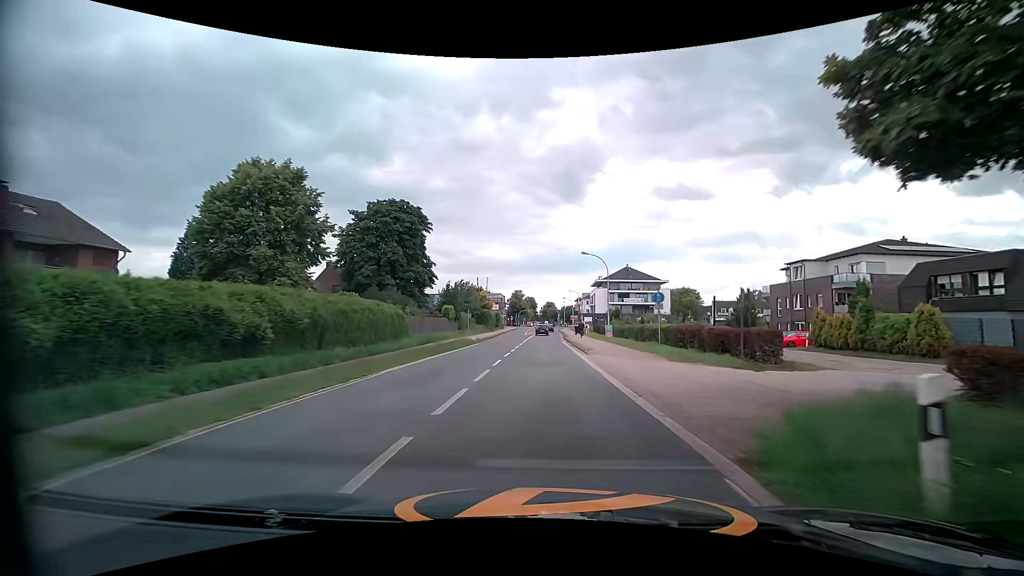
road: secondary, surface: asphalt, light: Day
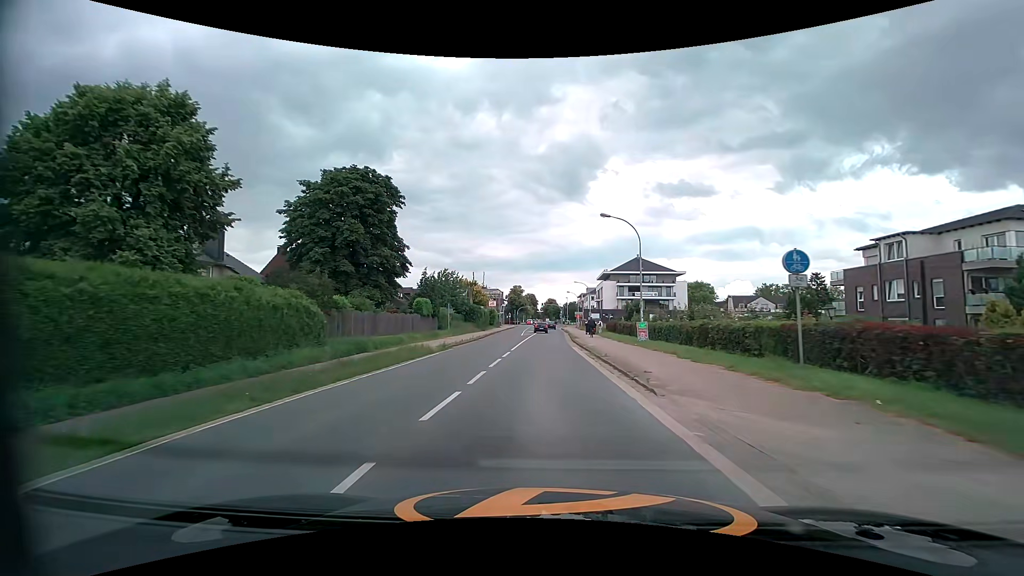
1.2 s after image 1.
(+0.1, +14.6) m; 0°
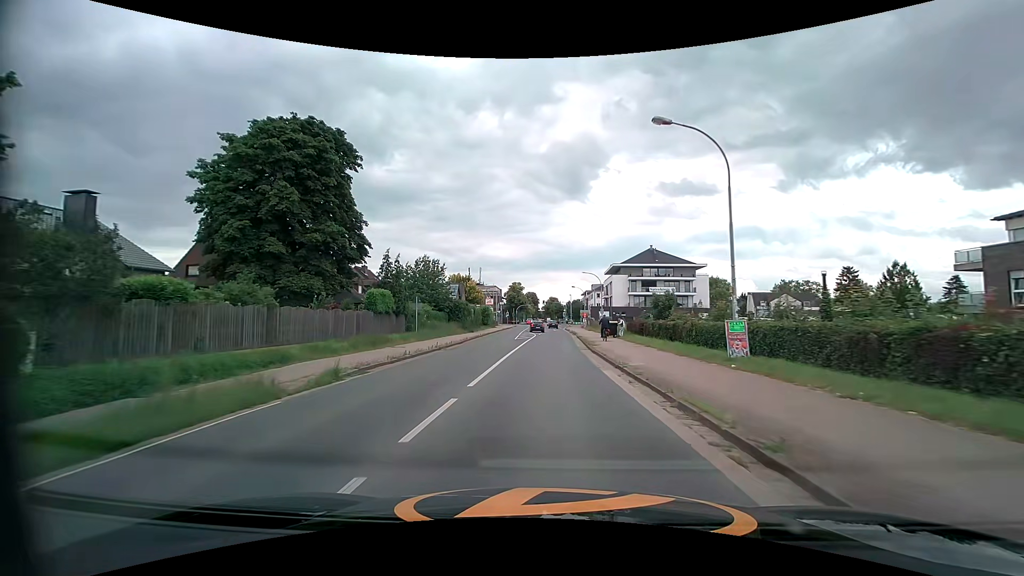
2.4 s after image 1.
(+0.1, +14.0) m; 0°
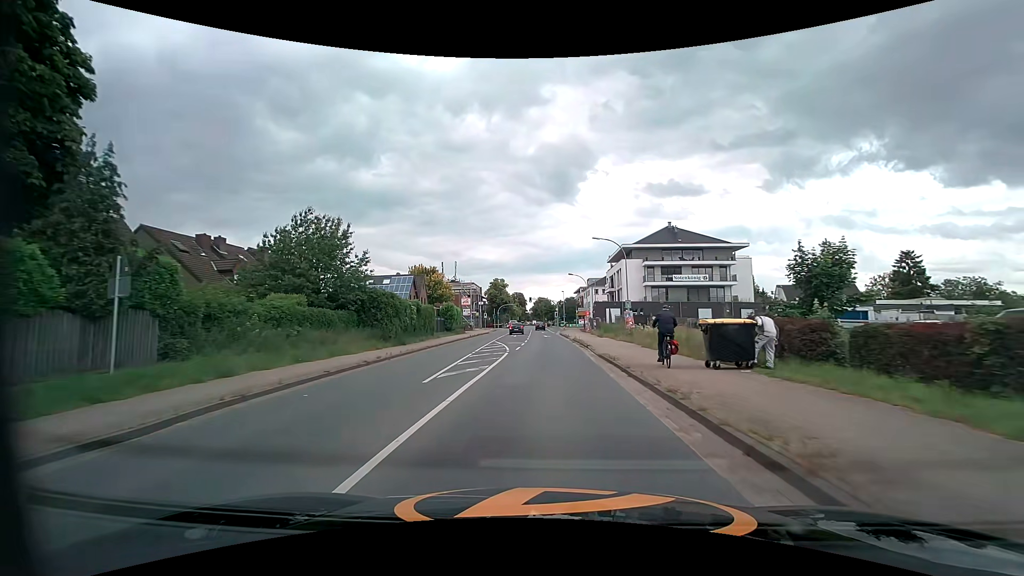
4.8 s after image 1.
(+0.3, +27.3) m; +2°
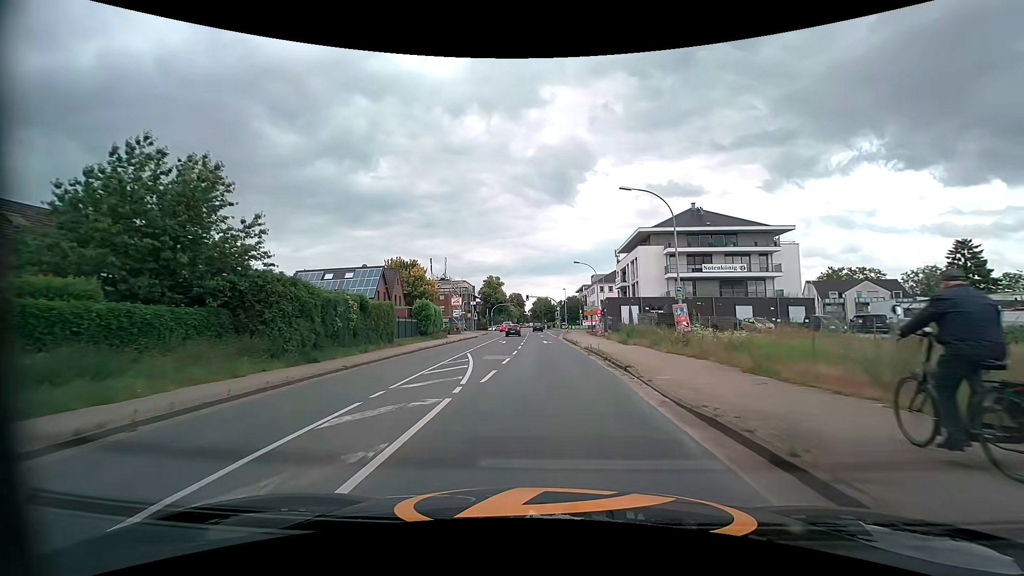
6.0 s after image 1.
(0.0, +14.2) m; 0°
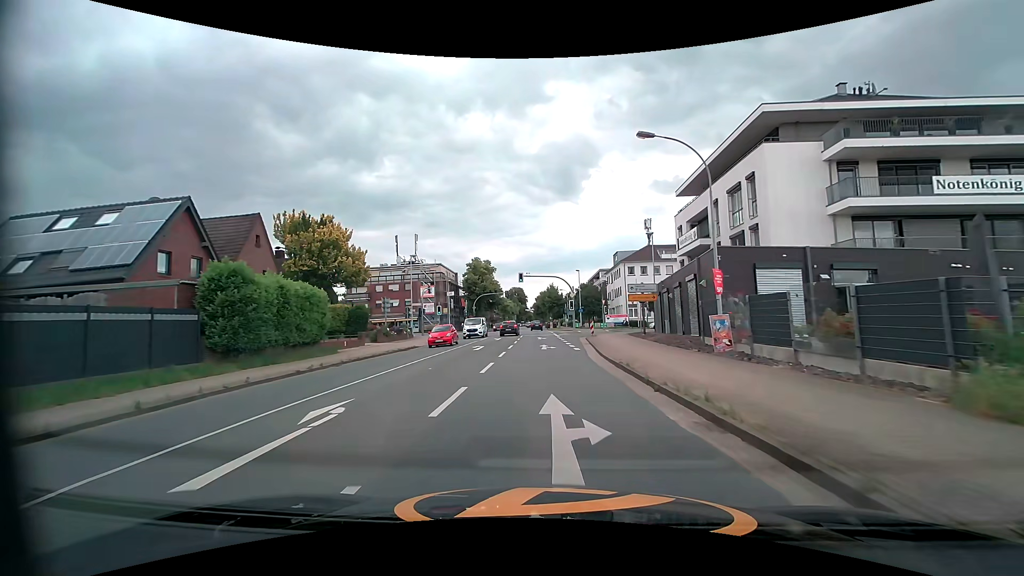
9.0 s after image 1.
(-0.1, +34.6) m; 0°
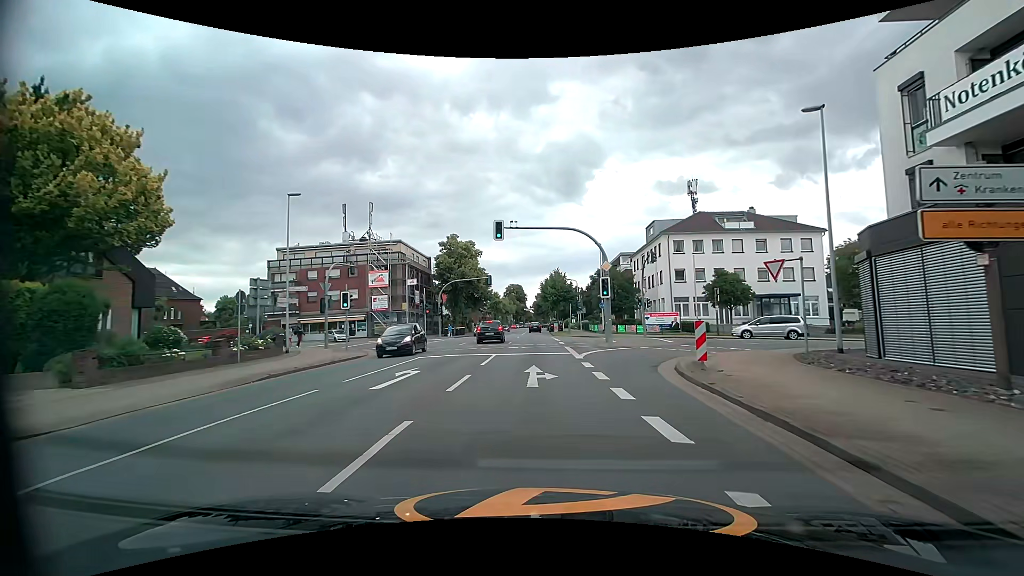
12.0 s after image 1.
(-0.3, +27.1) m; 0°
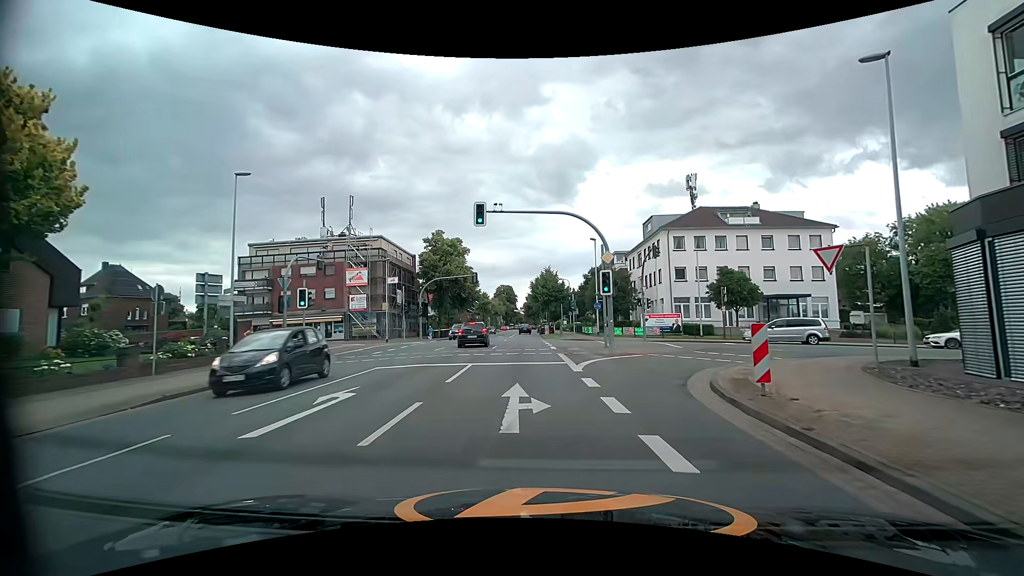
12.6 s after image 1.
(0.0, +4.0) m; +1°
